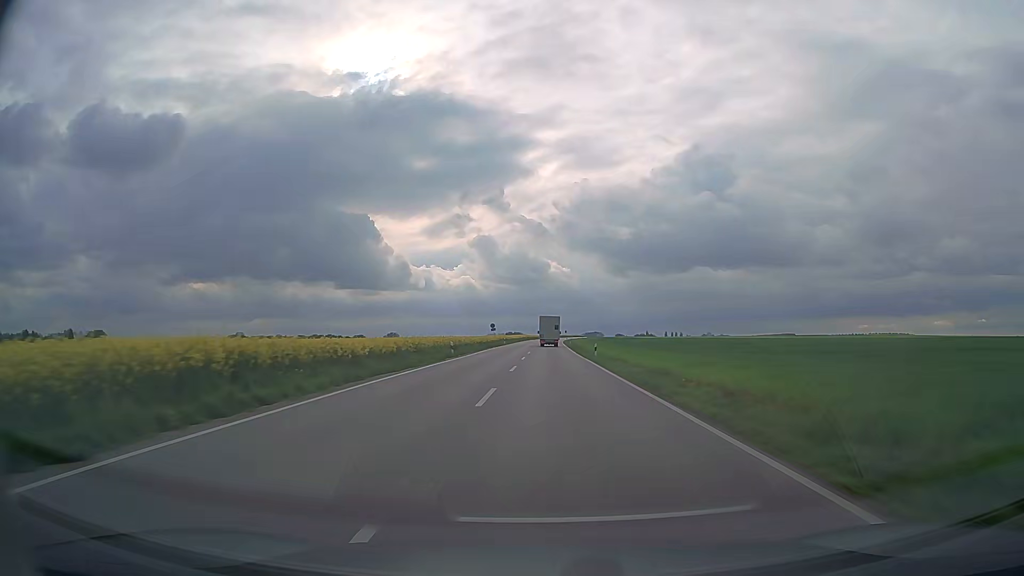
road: secondary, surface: asphalt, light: Day
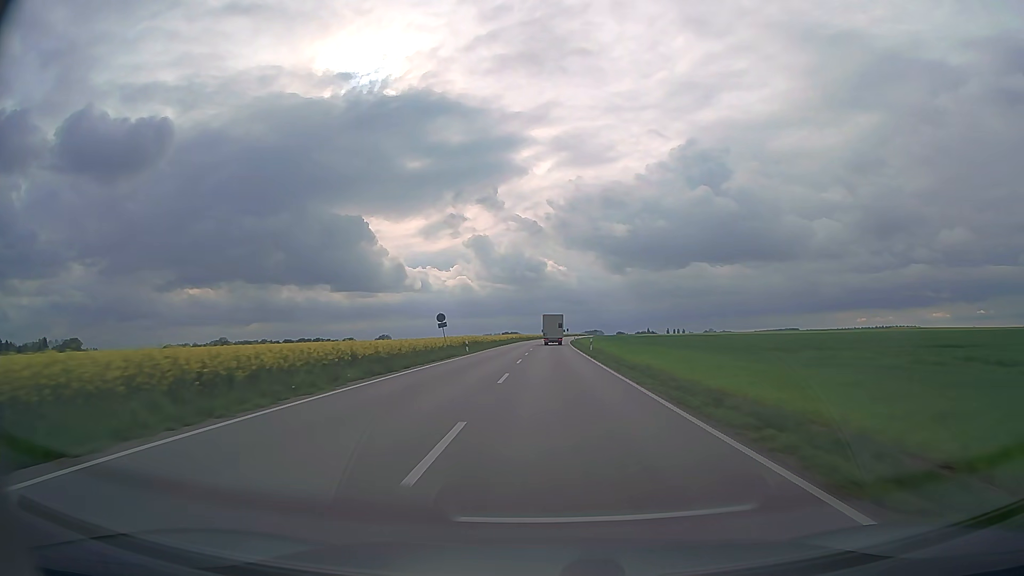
(+0.1, +42.7) m; 0°
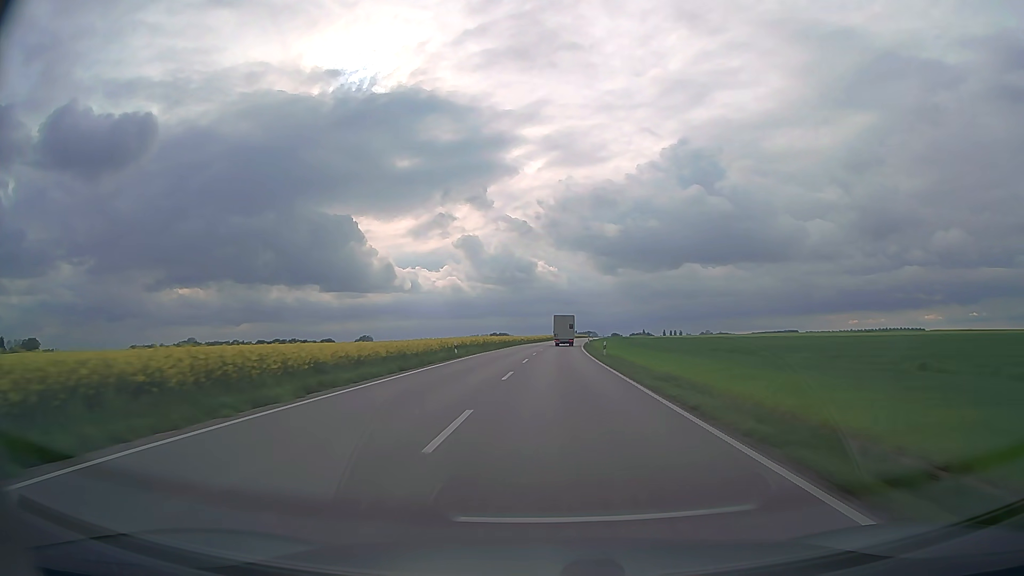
(+0.3, +58.4) m; +1°
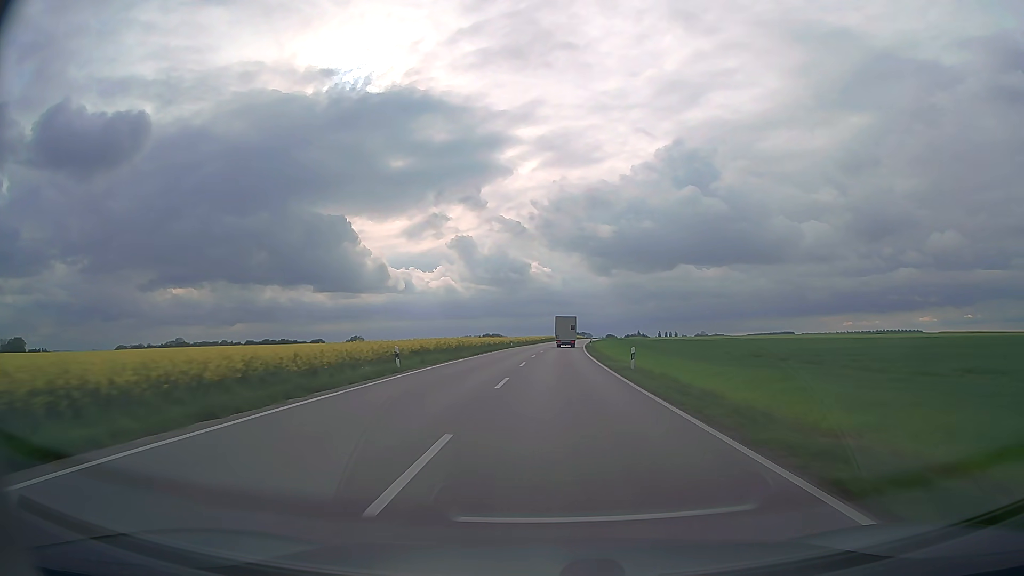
(0.0, +14.8) m; 0°
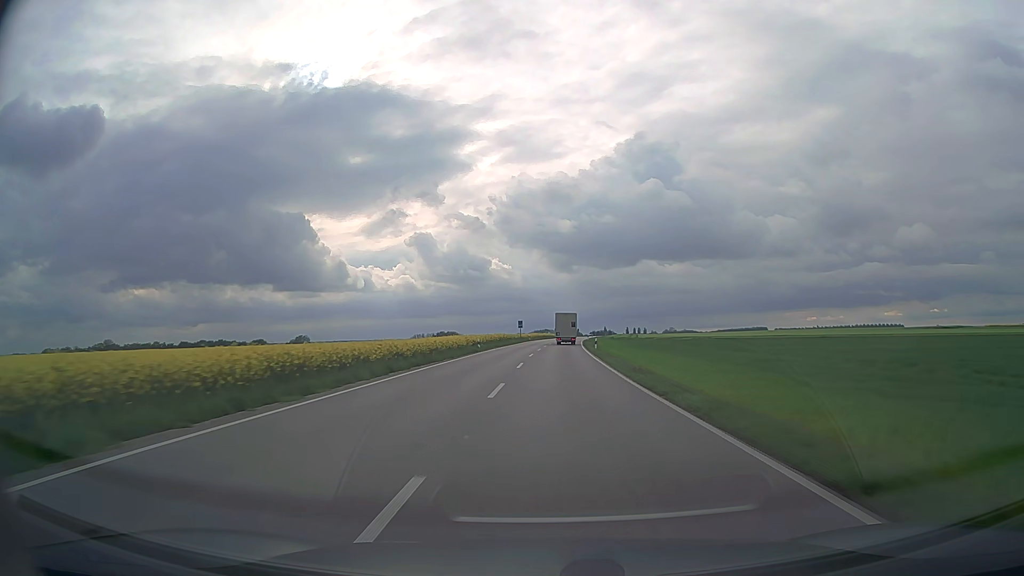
(+2.1, +74.6) m; +3°
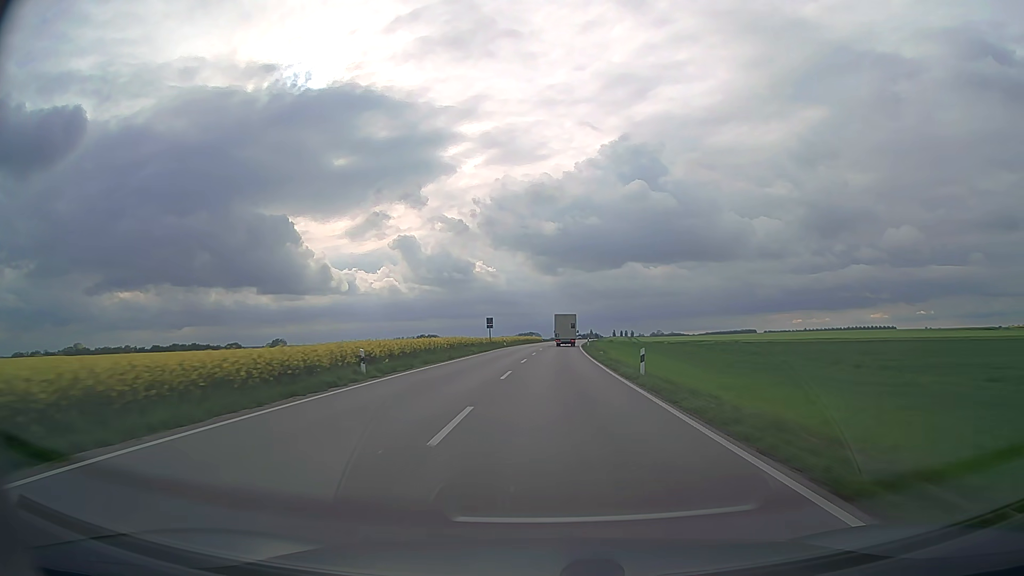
(+0.4, +30.0) m; +1°
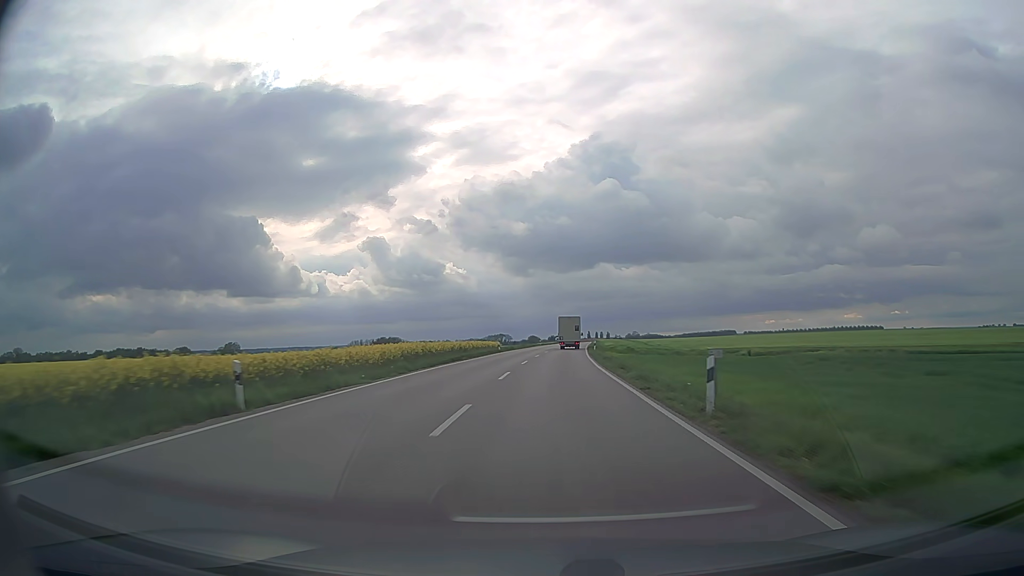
(+1.3, +59.1) m; +2°
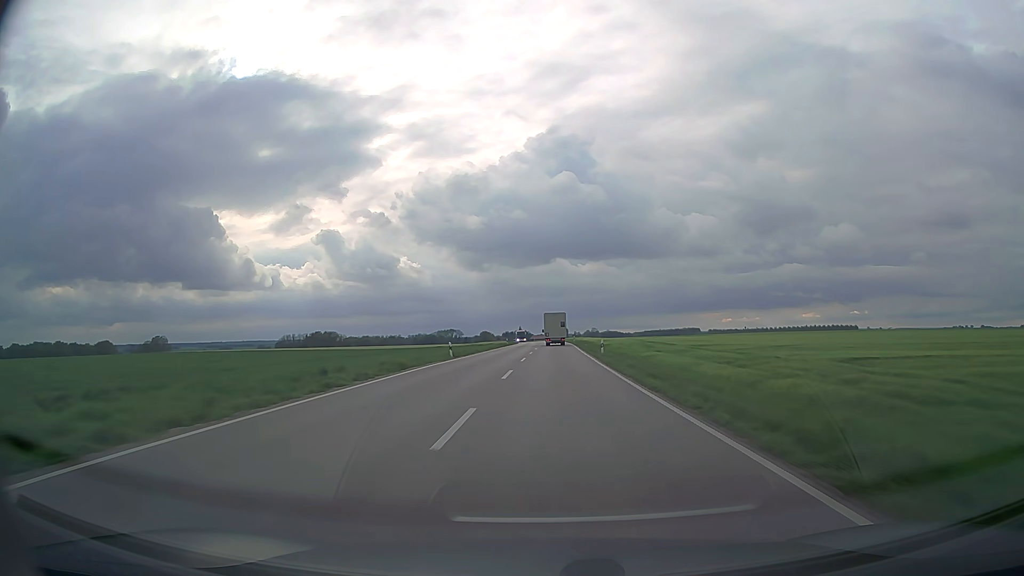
(+2.1, +73.0) m; +4°
(0, +10) (0, +20) (0, +30) (0, +40) (+1, +50) (+1, +60) (+1, +70) (+1, +80) (+1, +90) (+1, +100) m
